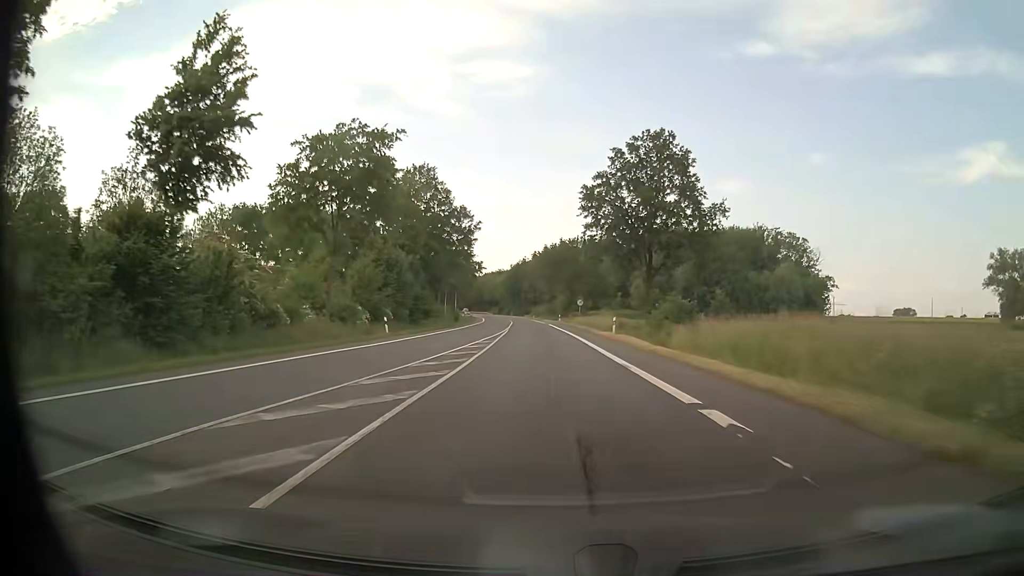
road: primary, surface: asphalt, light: Day
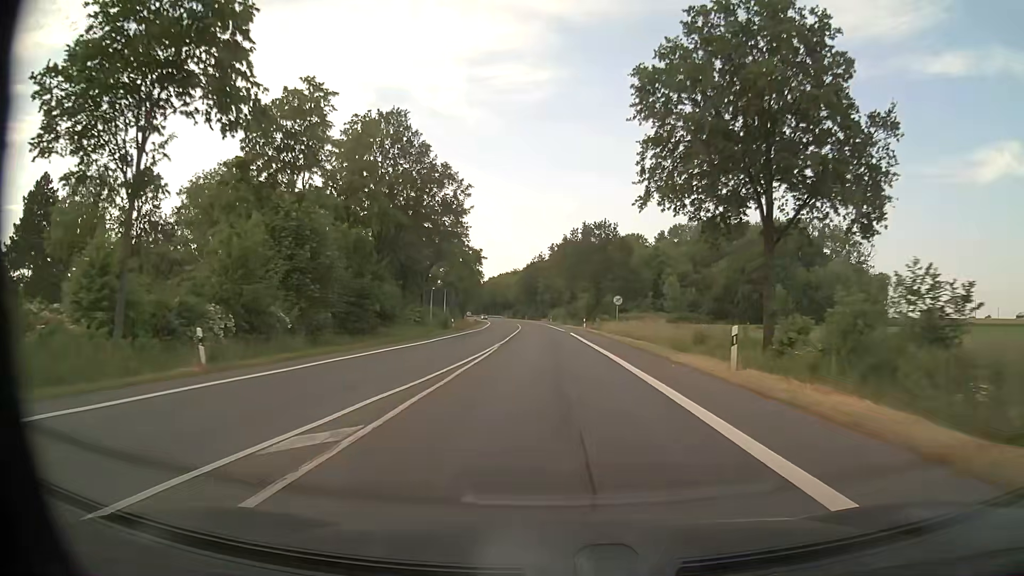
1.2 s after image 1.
(-0.3, +23.6) m; -2°
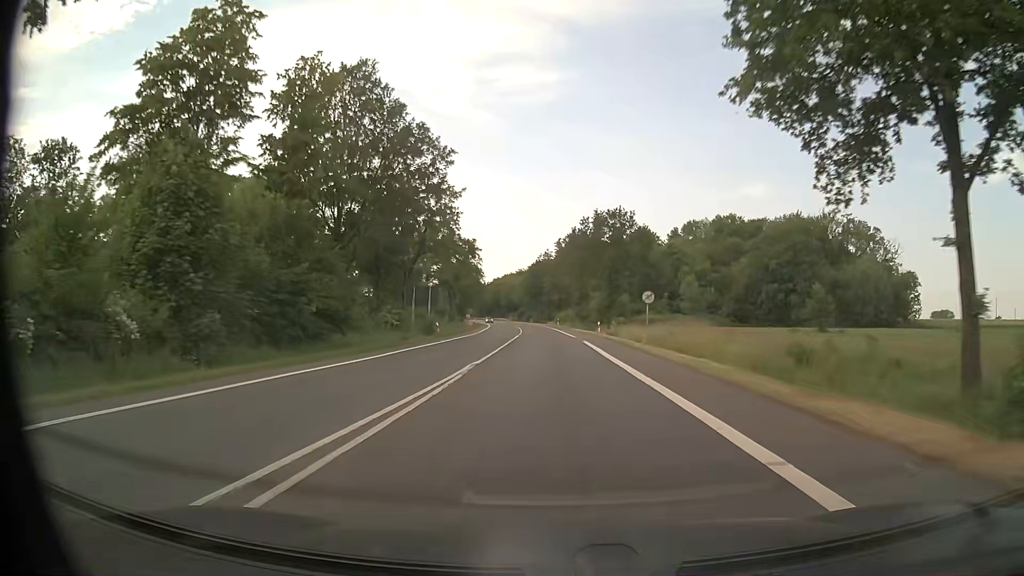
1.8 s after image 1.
(-0.1, +12.1) m; -1°
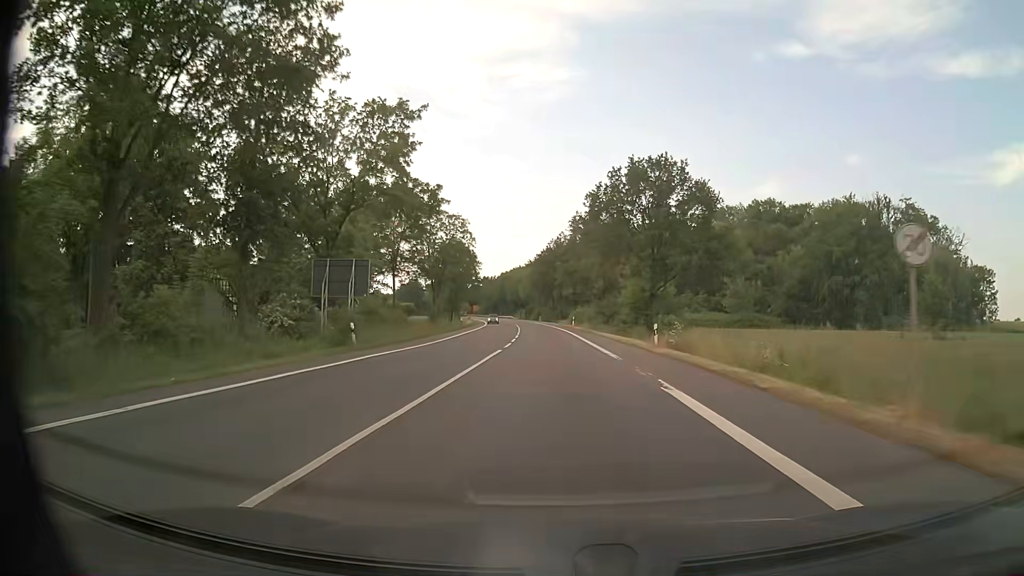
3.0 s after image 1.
(-0.3, +25.3) m; -1°
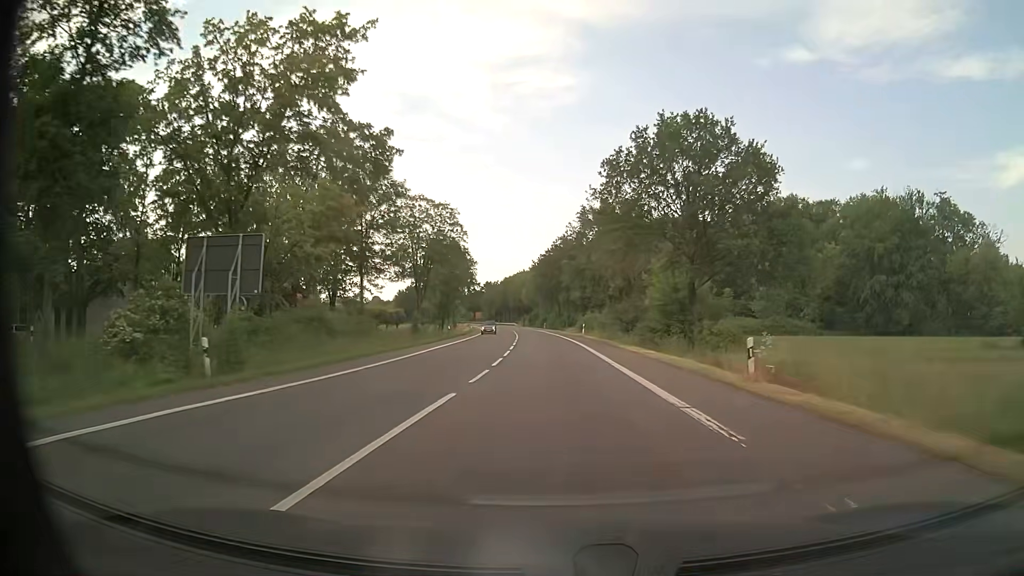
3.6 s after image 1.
(0.0, +13.2) m; -1°
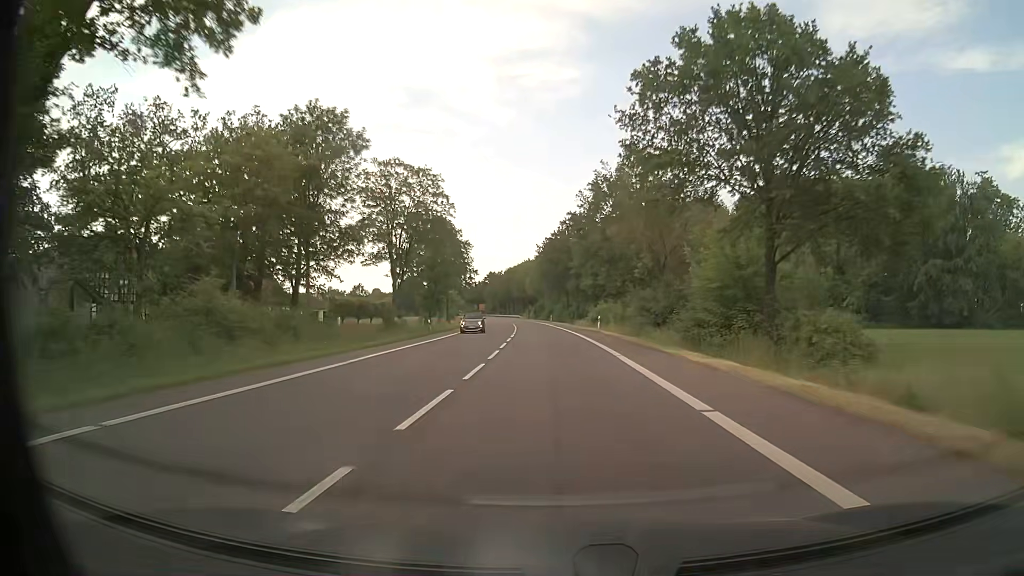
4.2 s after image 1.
(0.0, +13.6) m; -1°
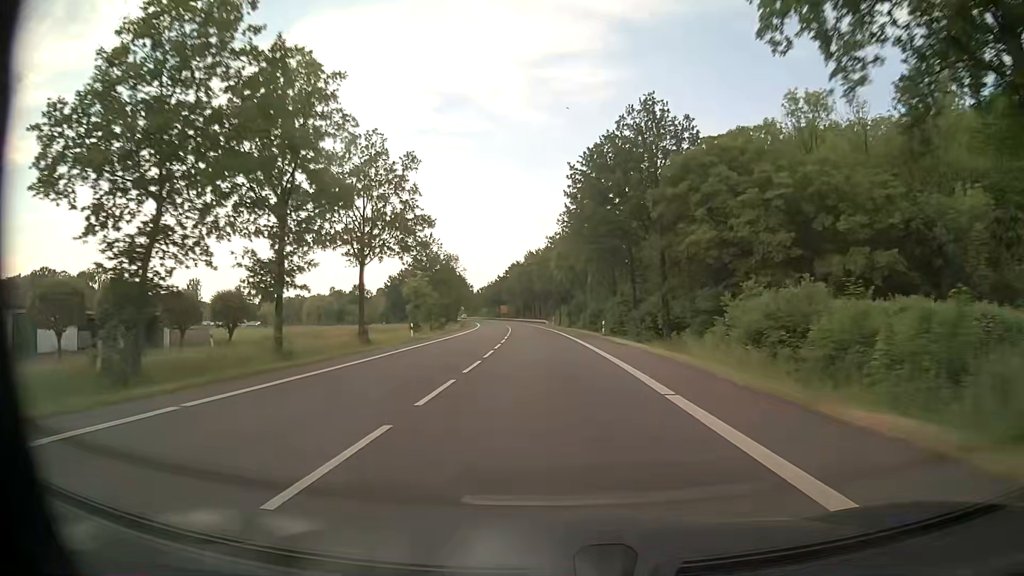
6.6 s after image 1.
(-1.4, +58.0) m; -3°
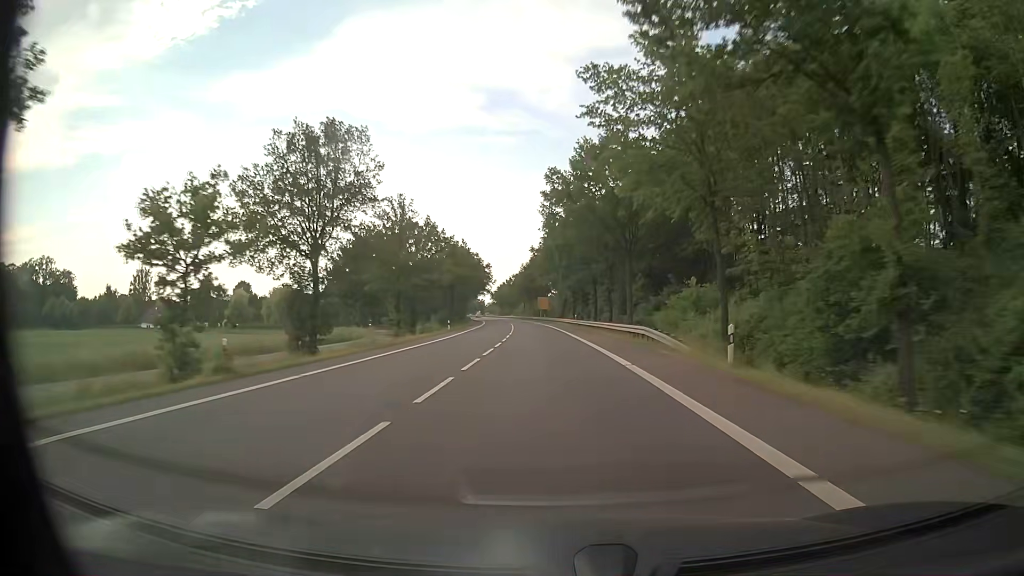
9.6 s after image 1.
(-4.0, +78.4) m; -5°
(0, +10) (0, +20) (0, +30) (-1, +40) (-1, +50) (-2, +60) (-2, +70) (-3, +80) (-4, +90) (-5, +100) m
